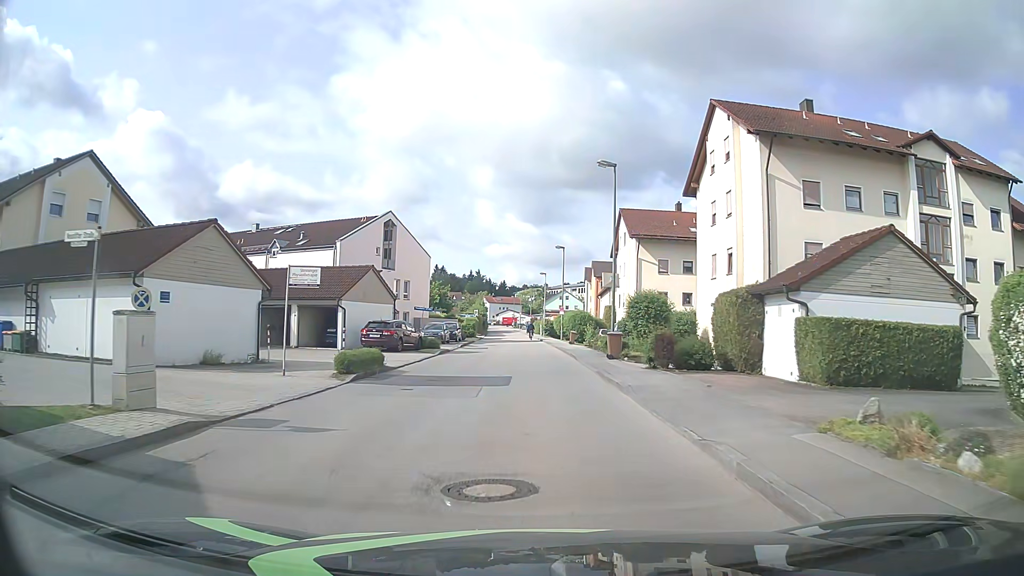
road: unclassified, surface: asphalt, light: Day
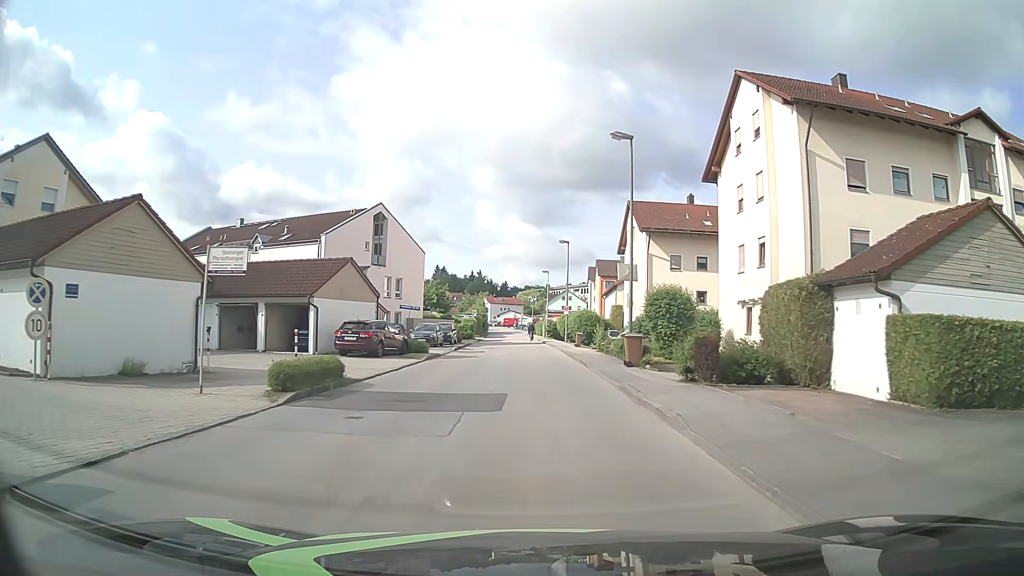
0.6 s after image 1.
(0.0, +4.5) m; 0°
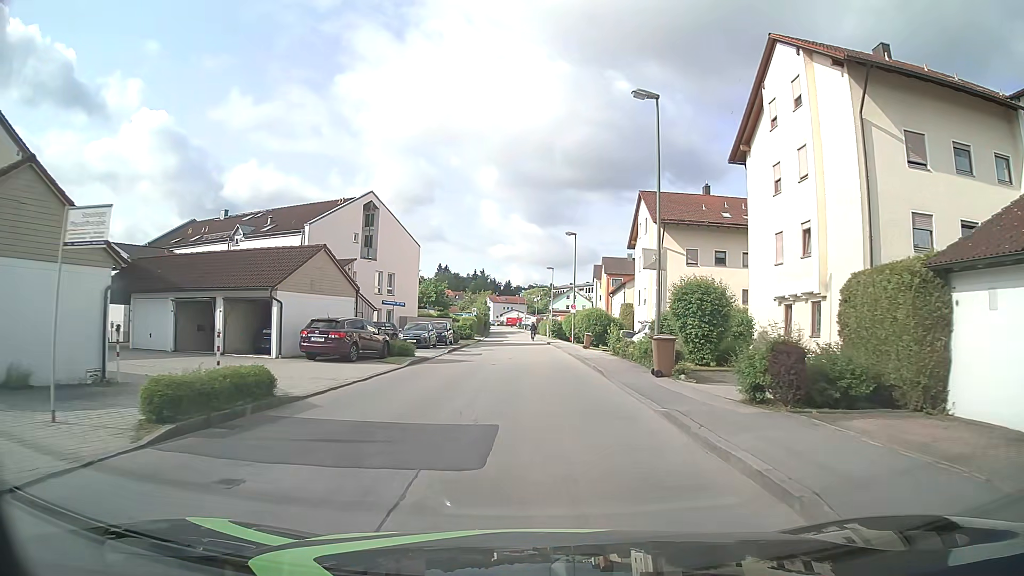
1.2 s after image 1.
(0.0, +4.5) m; +1°
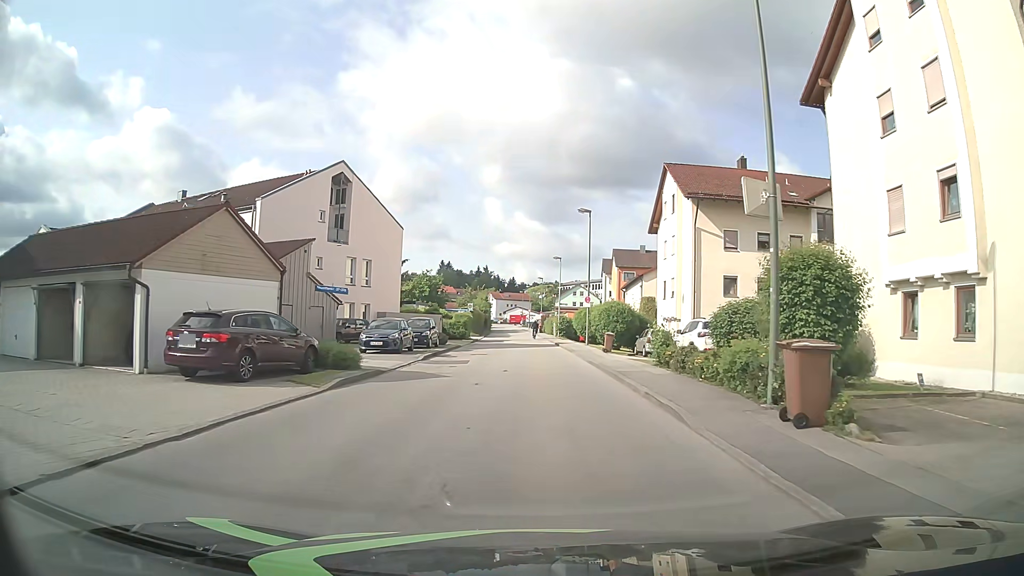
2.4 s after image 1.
(-0.2, +9.1) m; -2°
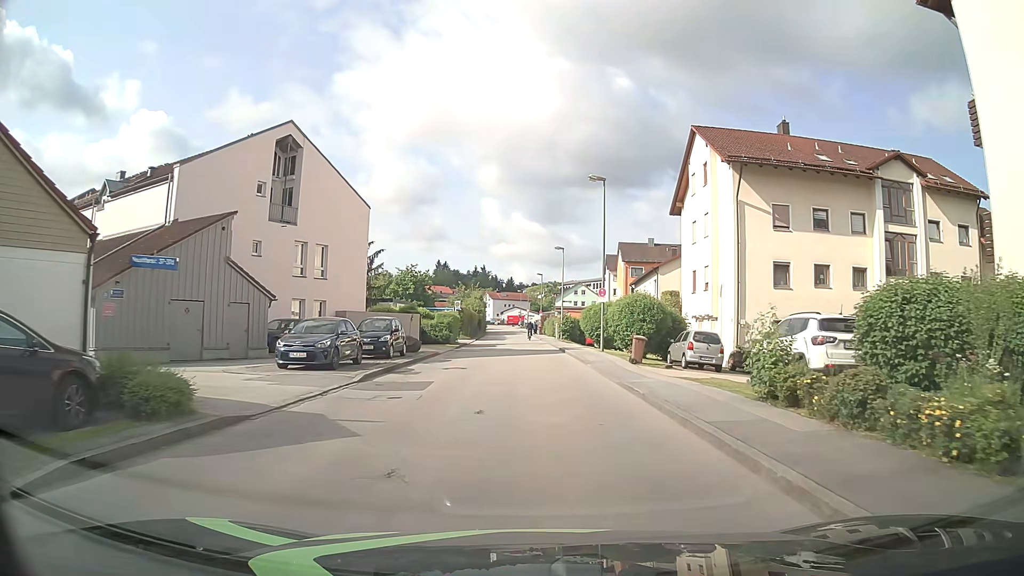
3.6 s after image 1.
(0.0, +9.2) m; +1°
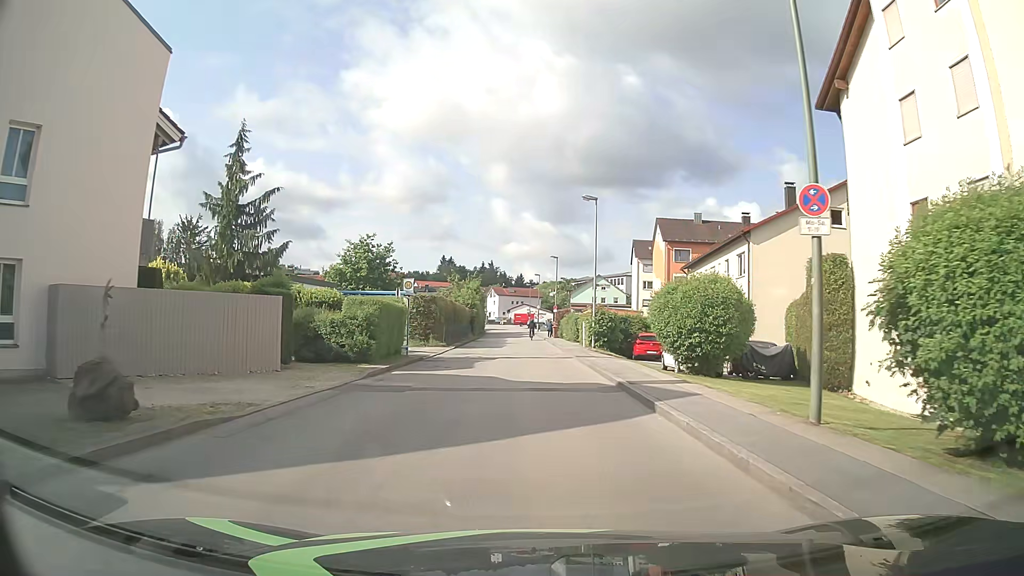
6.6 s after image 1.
(-0.3, +23.1) m; -1°
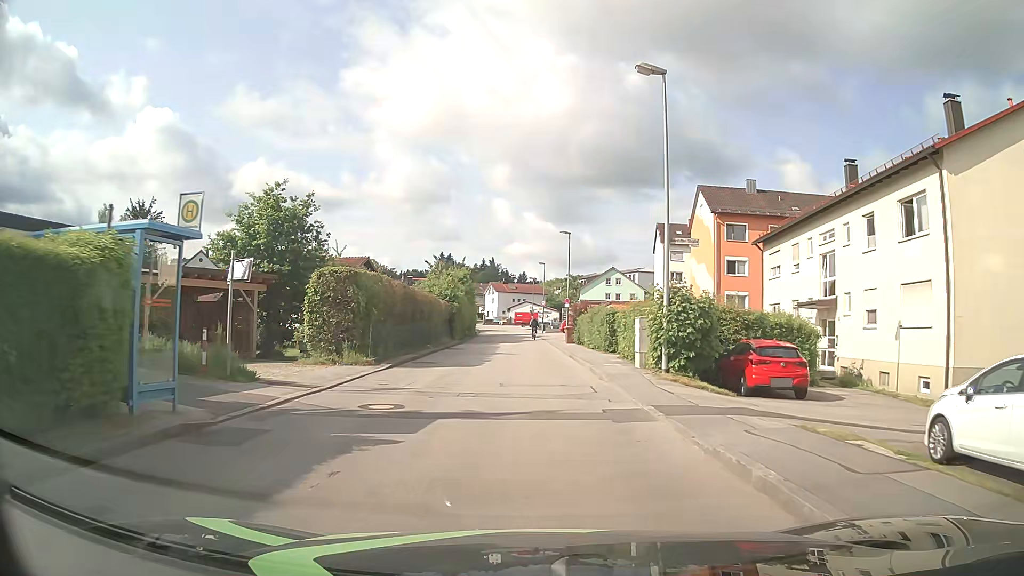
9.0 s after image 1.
(0.0, +18.5) m; 0°
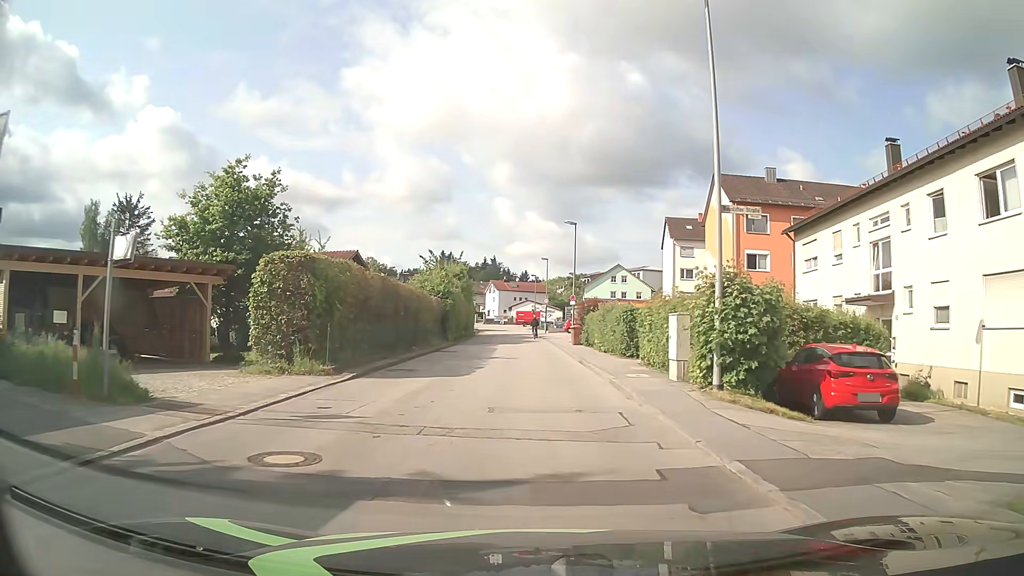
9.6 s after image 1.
(-0.1, +4.6) m; 0°
(0, +10) (0, +20) (-1, +30) (-1, +40) (-1, +50) (-2, +60) (-2, +70) (-3, +80) (-4, +90) (-5, +100) m
